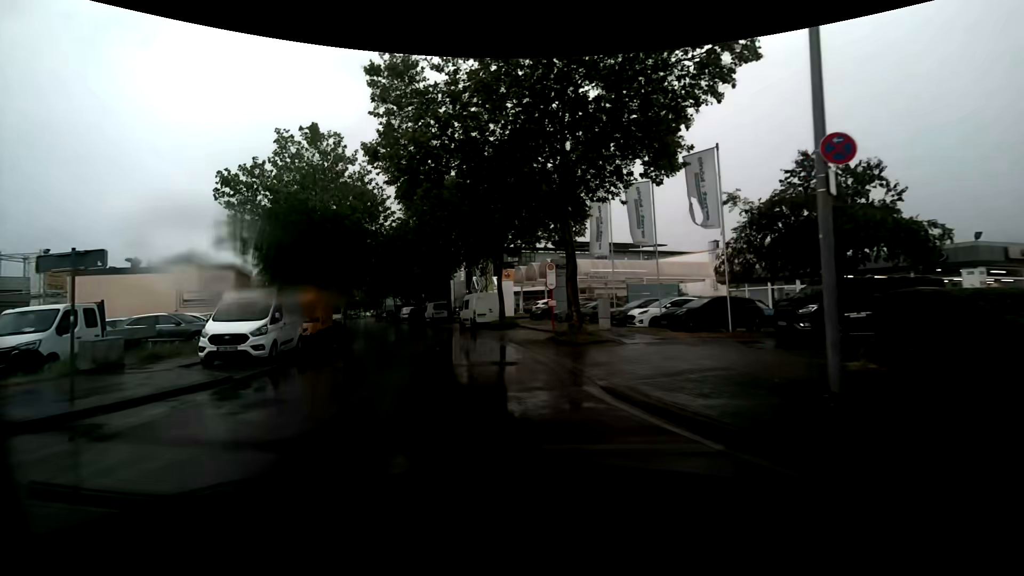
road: tertiary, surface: asphalt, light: Day
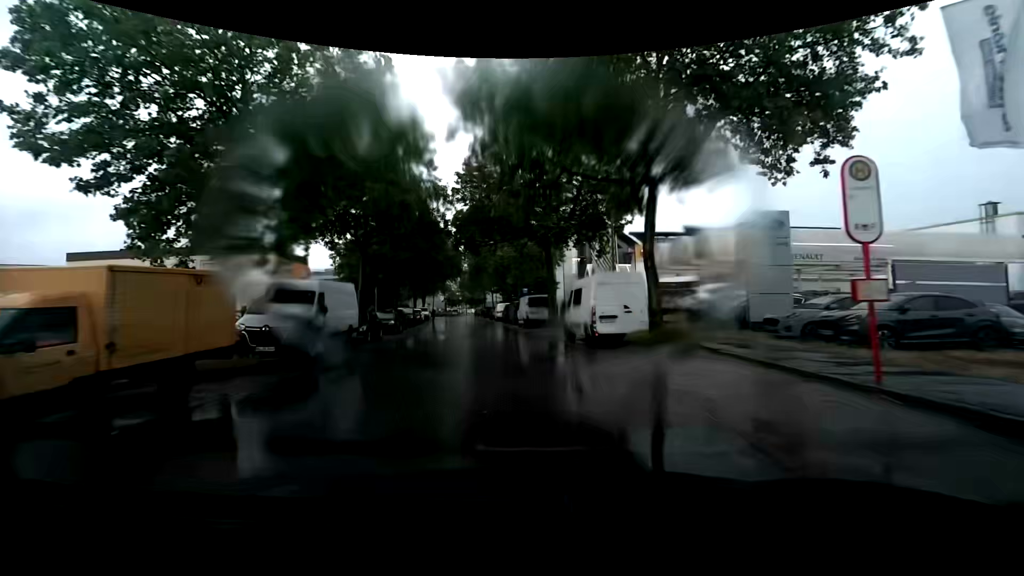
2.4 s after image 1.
(-2.4, +17.2) m; -14°
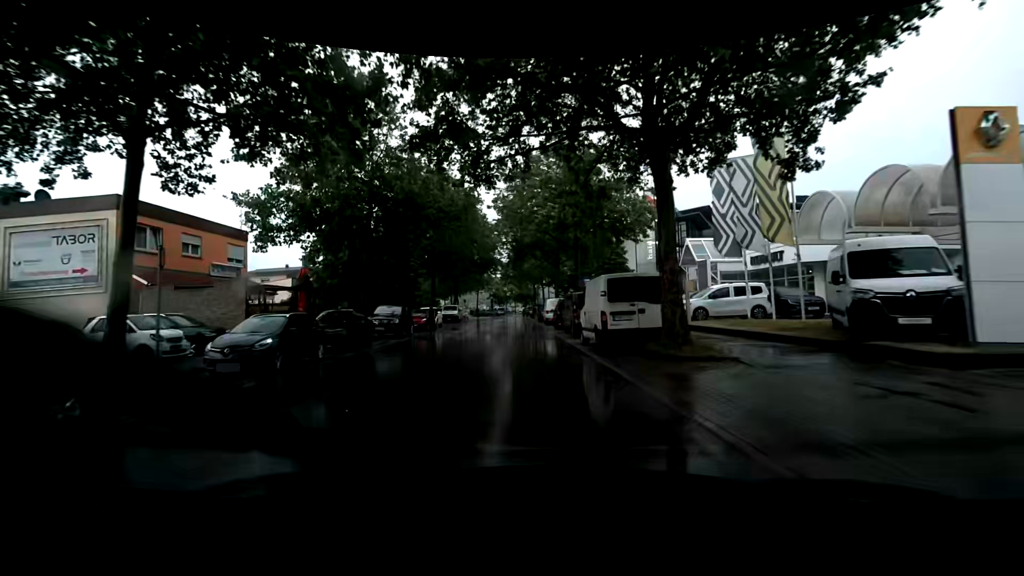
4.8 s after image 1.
(-0.7, +19.2) m; -5°
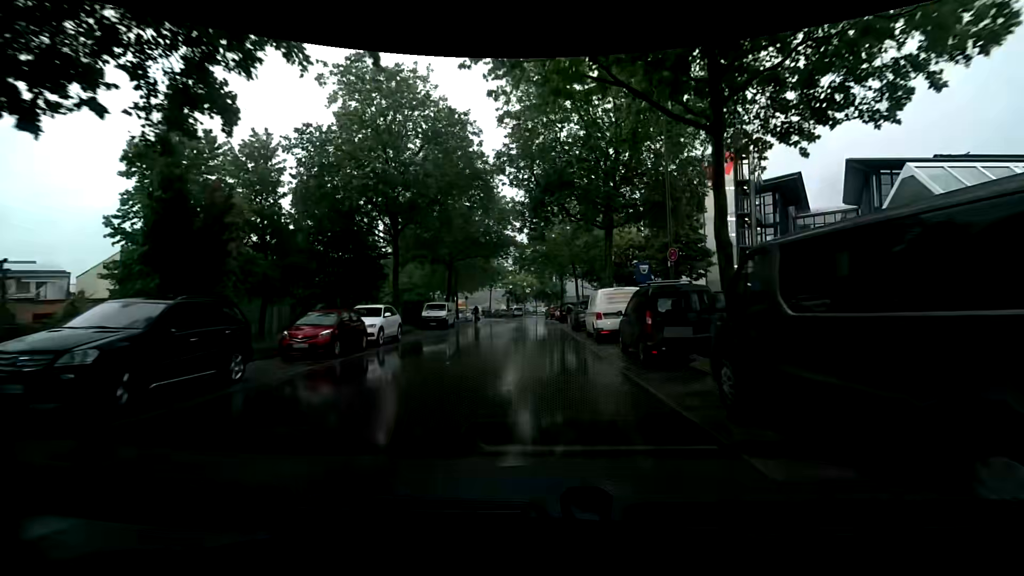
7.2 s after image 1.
(-0.6, +19.2) m; -4°
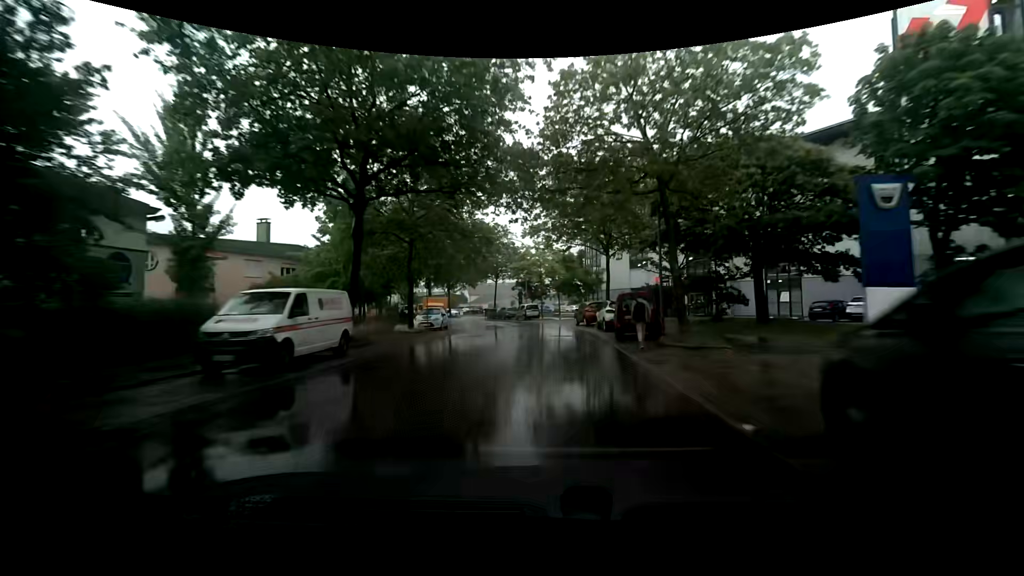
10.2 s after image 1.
(-0.2, +24.9) m; -3°
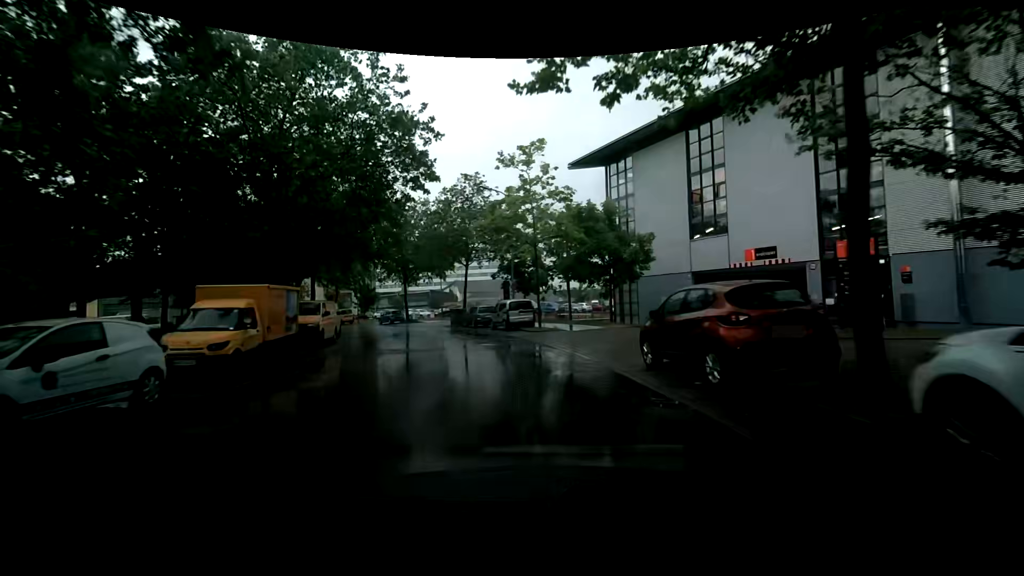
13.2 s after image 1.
(+0.2, +24.2) m; +2°
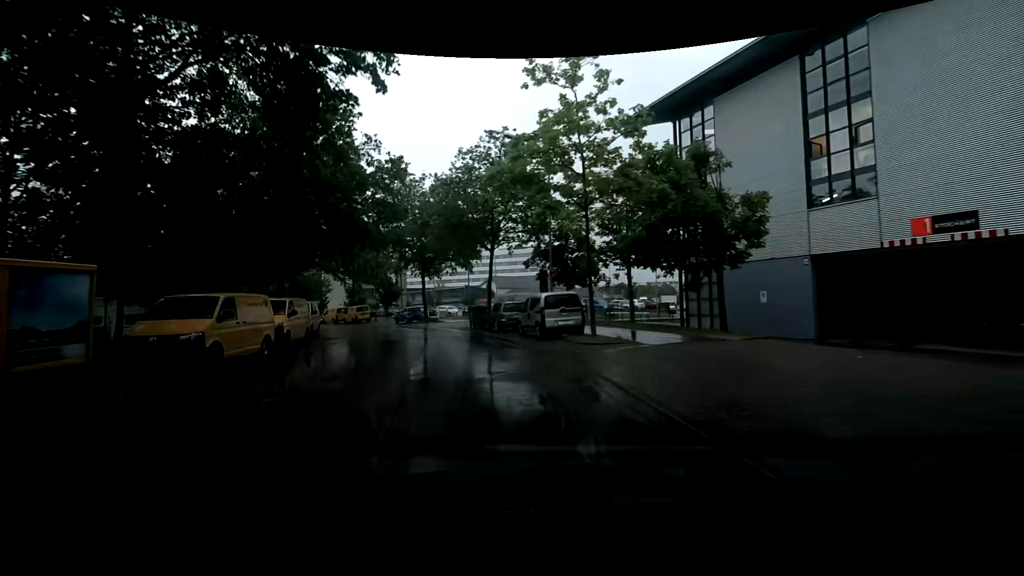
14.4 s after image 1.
(-0.3, +9.3) m; -3°
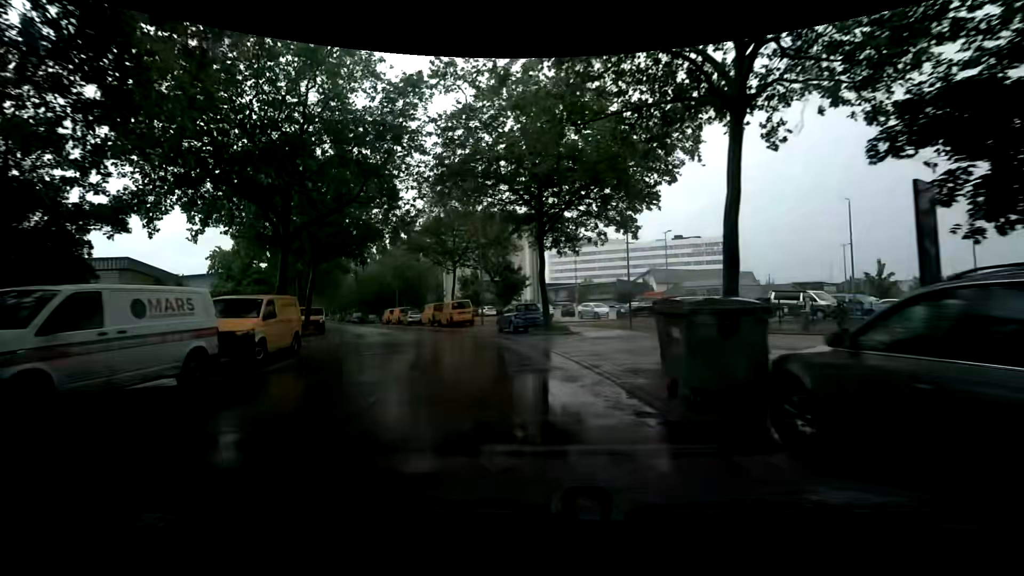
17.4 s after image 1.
(-4.0, +21.4) m; -20°
(0, +10) (-2, +20) (-5, +29) (-8, +39) (-13, +48) (-17, +57) (-22, +65) (-26, +74) (-31, +83) (-36, +92) m
